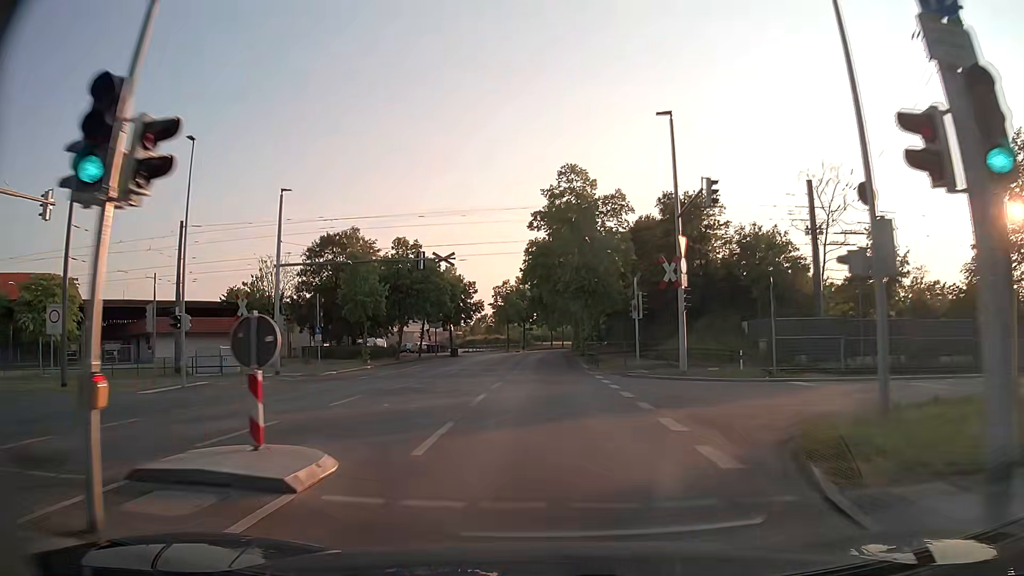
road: tertiary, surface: asphalt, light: Day
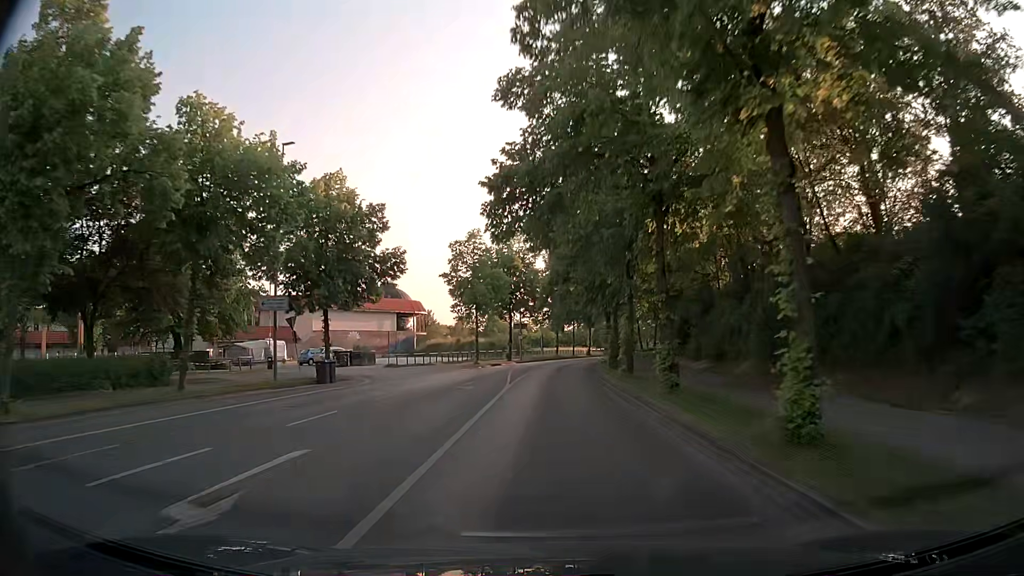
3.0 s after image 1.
(-0.2, +45.7) m; 0°
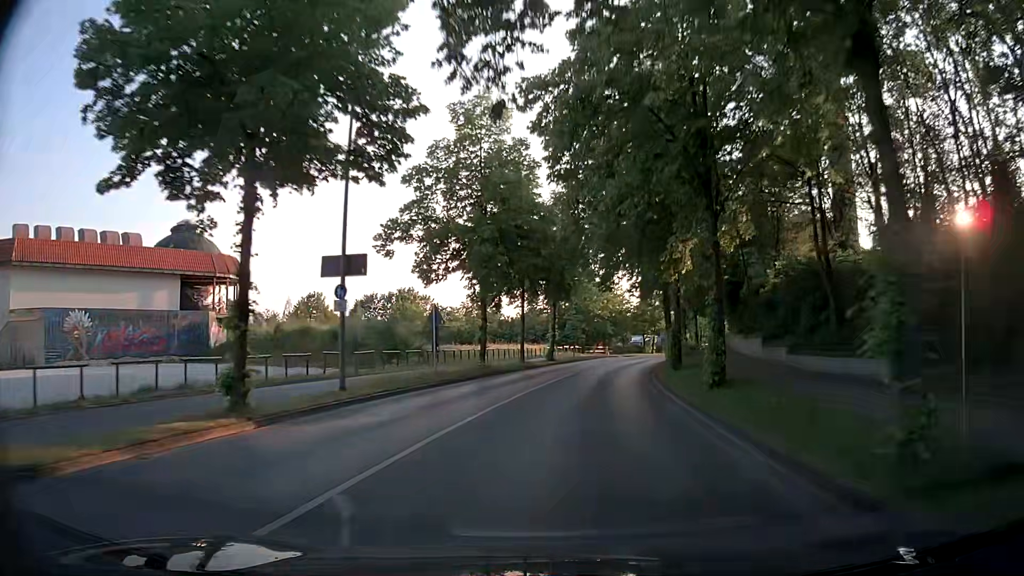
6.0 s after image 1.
(+0.7, +49.3) m; +4°
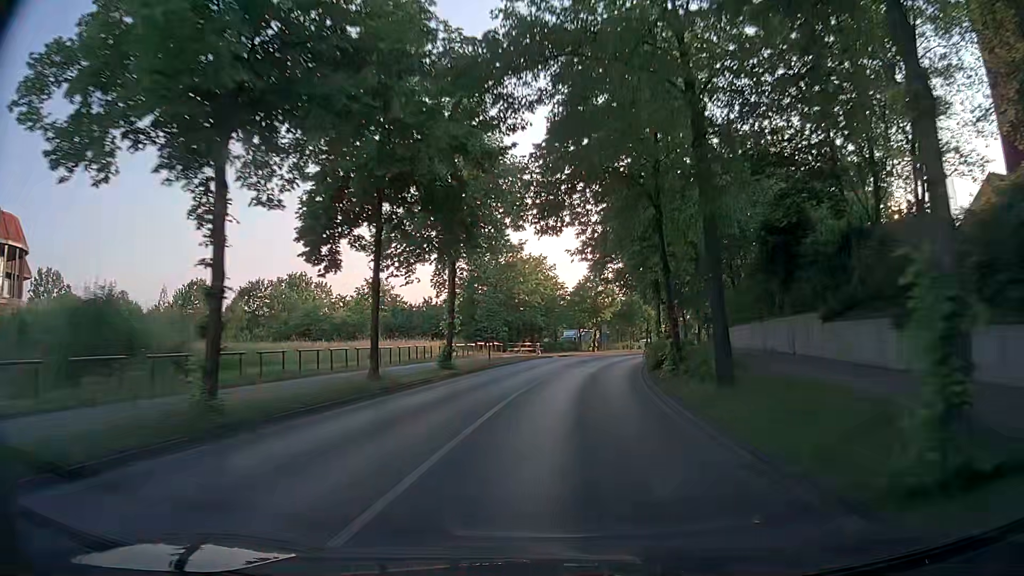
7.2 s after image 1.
(+1.2, +20.6) m; +6°
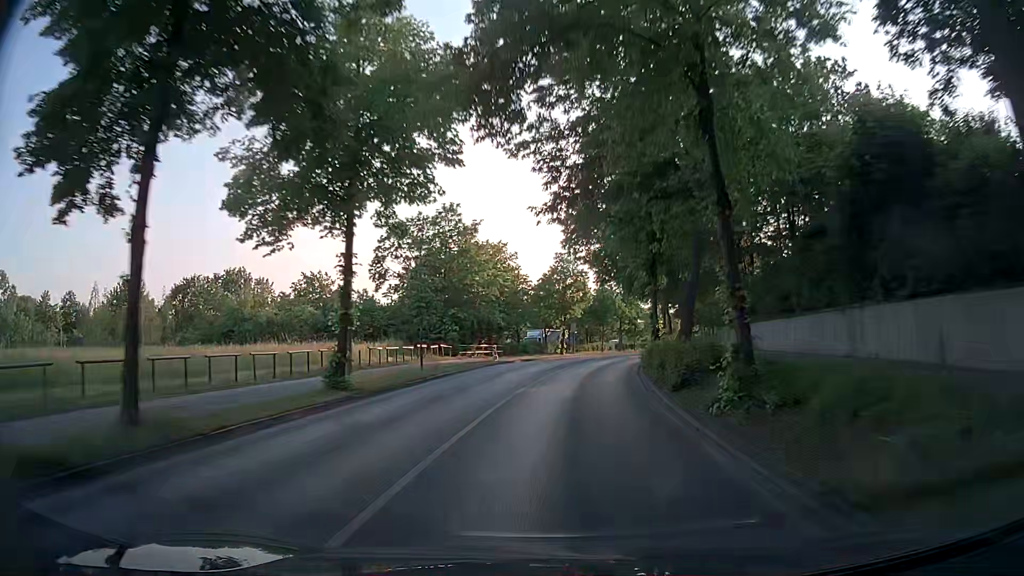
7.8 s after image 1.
(+0.3, +10.5) m; +3°
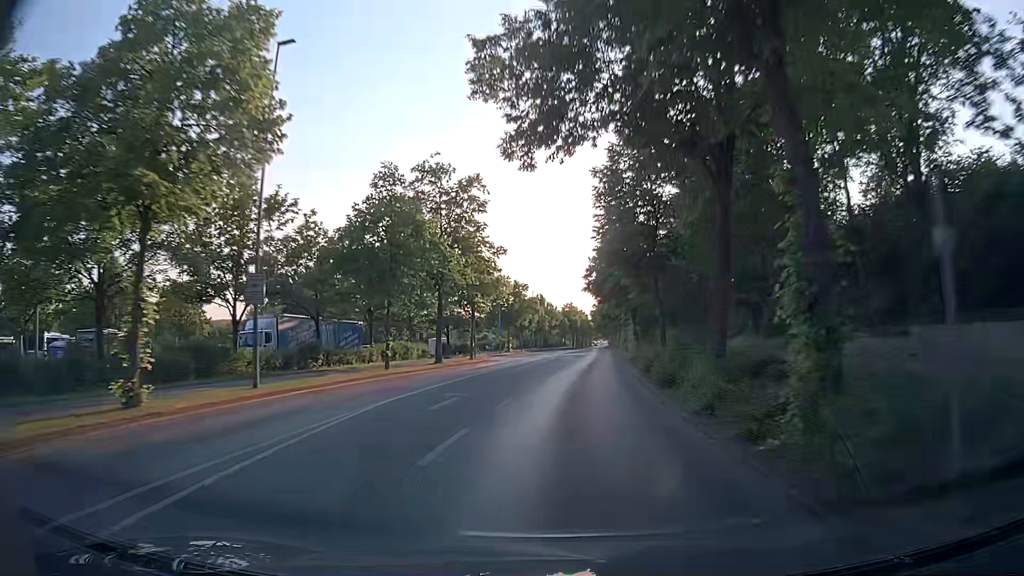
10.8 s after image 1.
(+6.5, +52.9) m; +14°
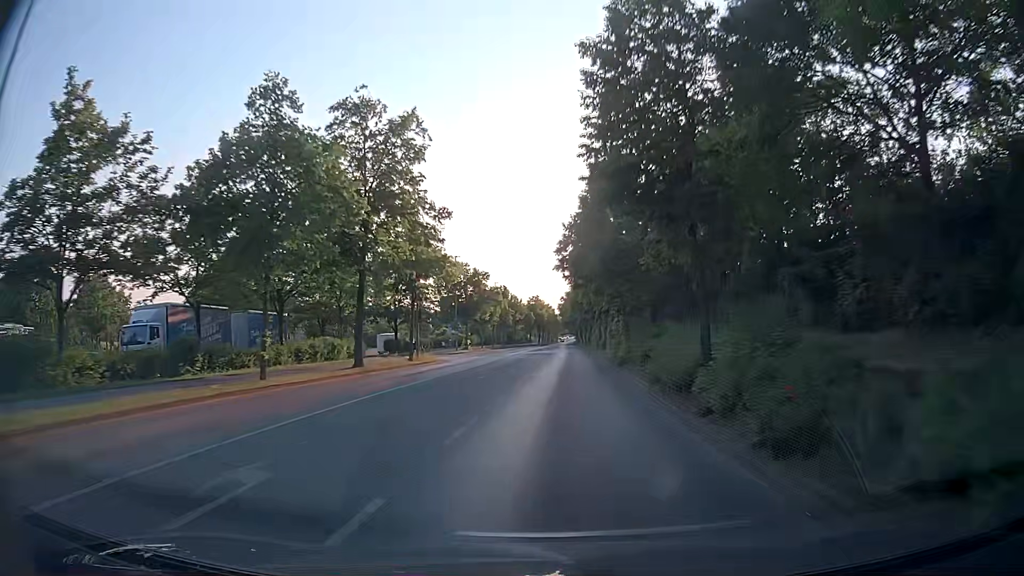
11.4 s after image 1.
(+0.3, +10.7) m; +4°
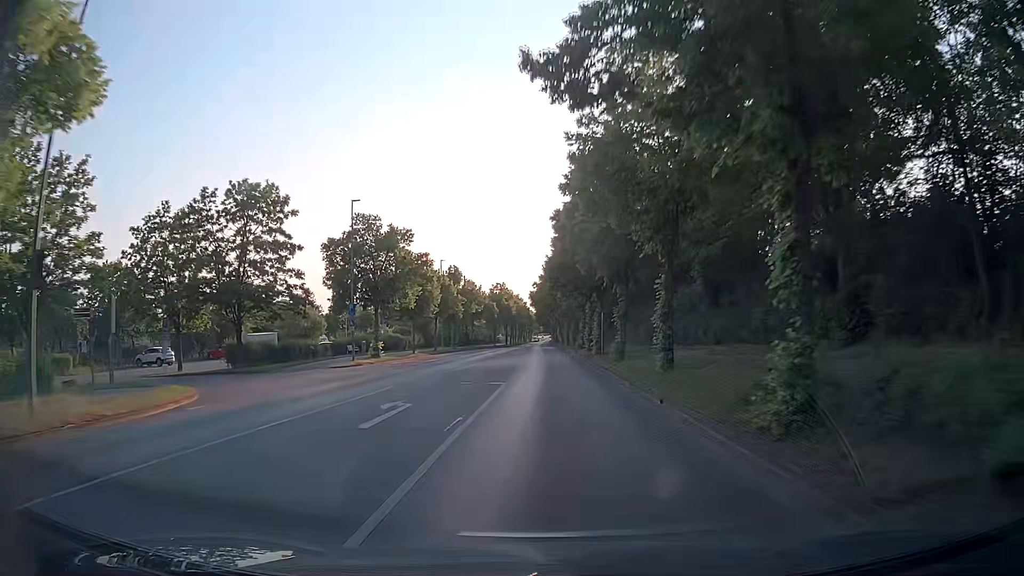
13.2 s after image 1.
(+0.7, +32.3) m; +2°
(0, +10) (0, +20) (0, +30) (0, +40) (0, +50) (0, +60) (0, +70) (0, +80) (-1, +90) (-1, +100) m
